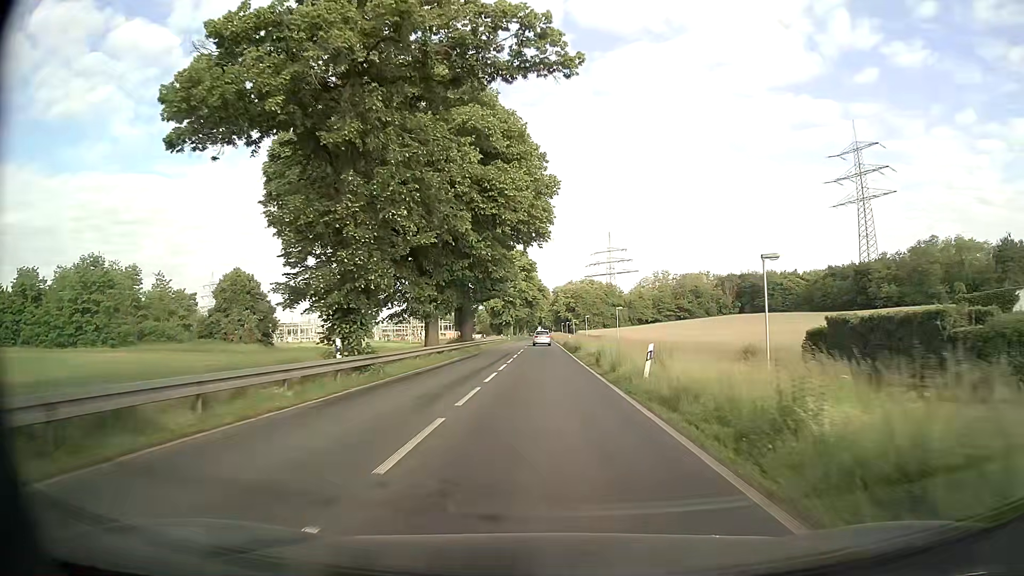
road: primary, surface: asphalt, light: Day
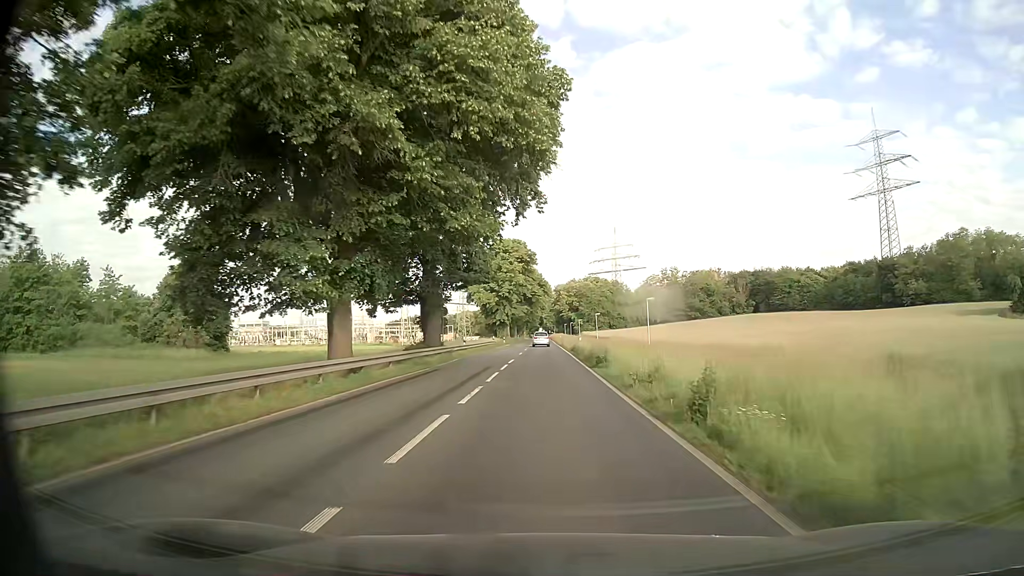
(0.0, +17.7) m; 0°
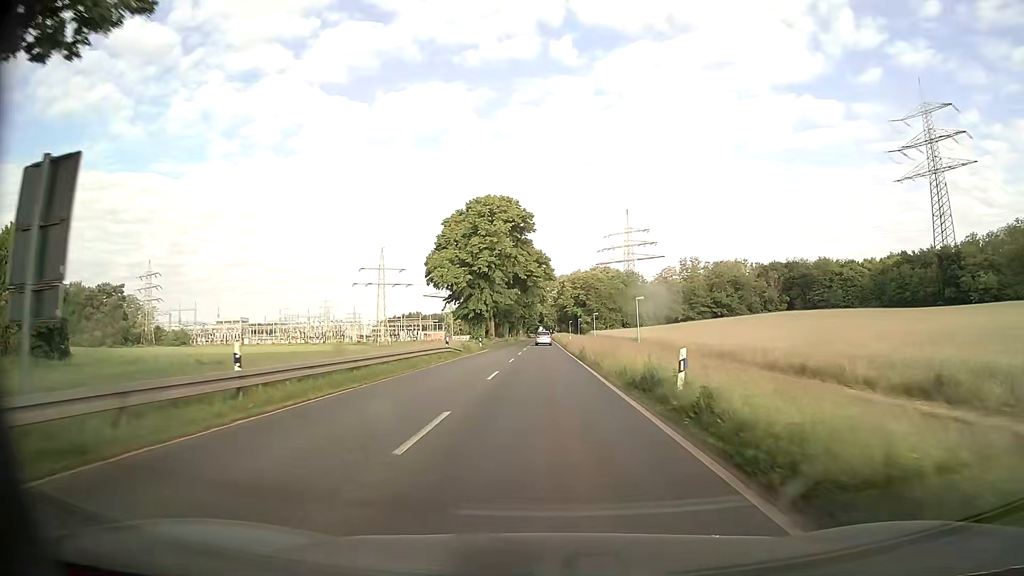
(-0.1, +37.2) m; 0°
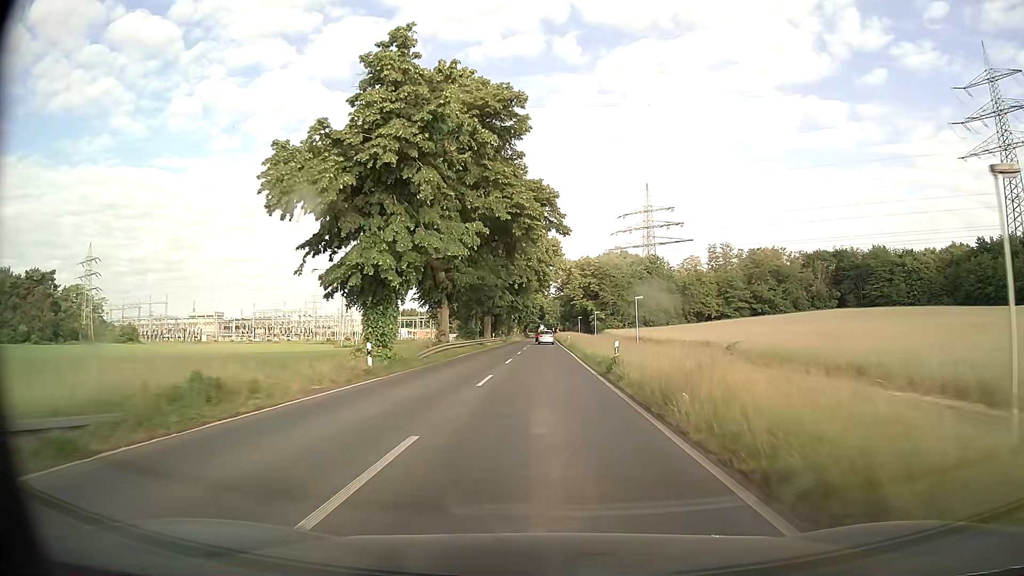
(-0.4, +39.9) m; -1°
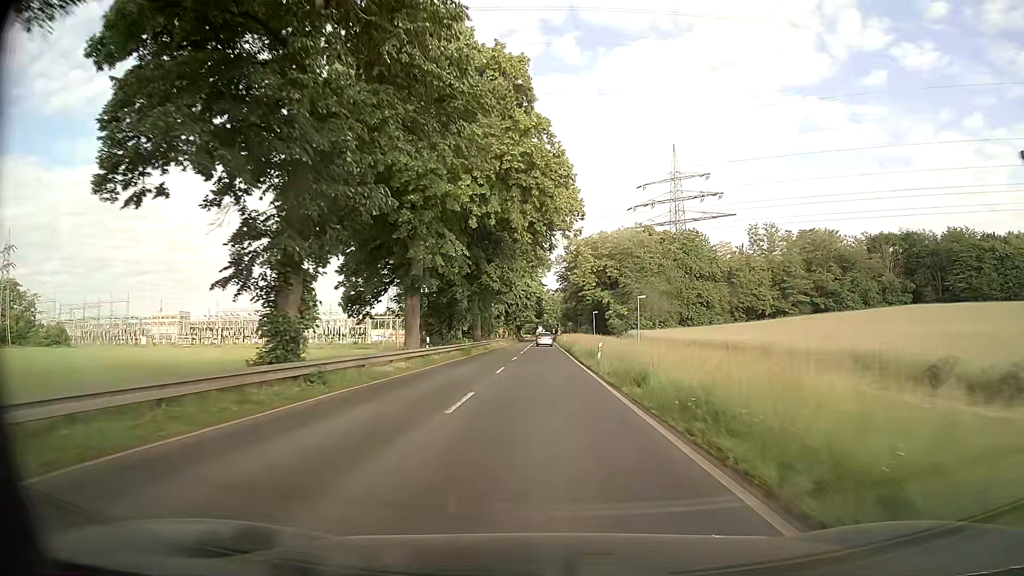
(+0.1, +42.2) m; 0°
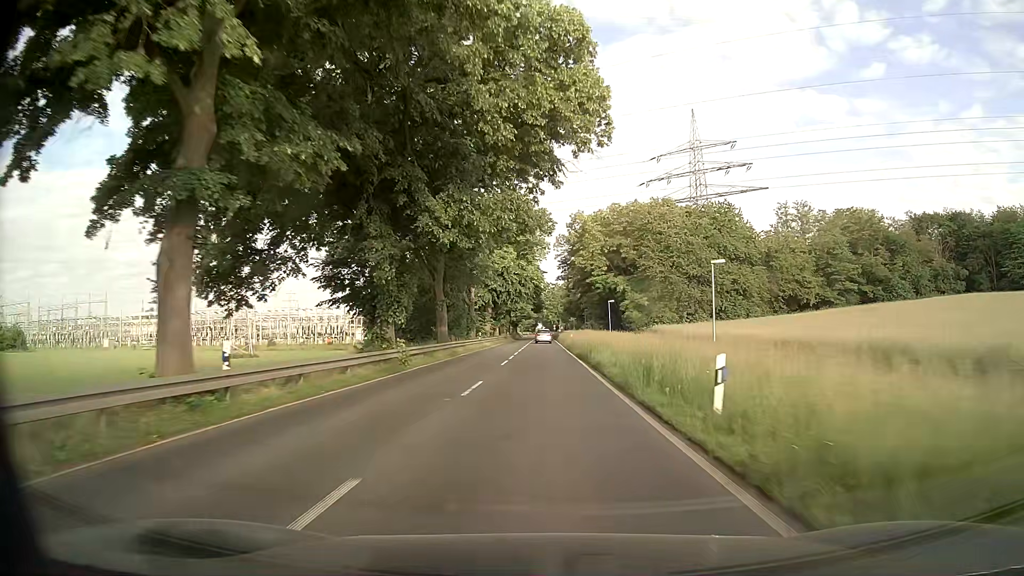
(+0.1, +21.7) m; +1°
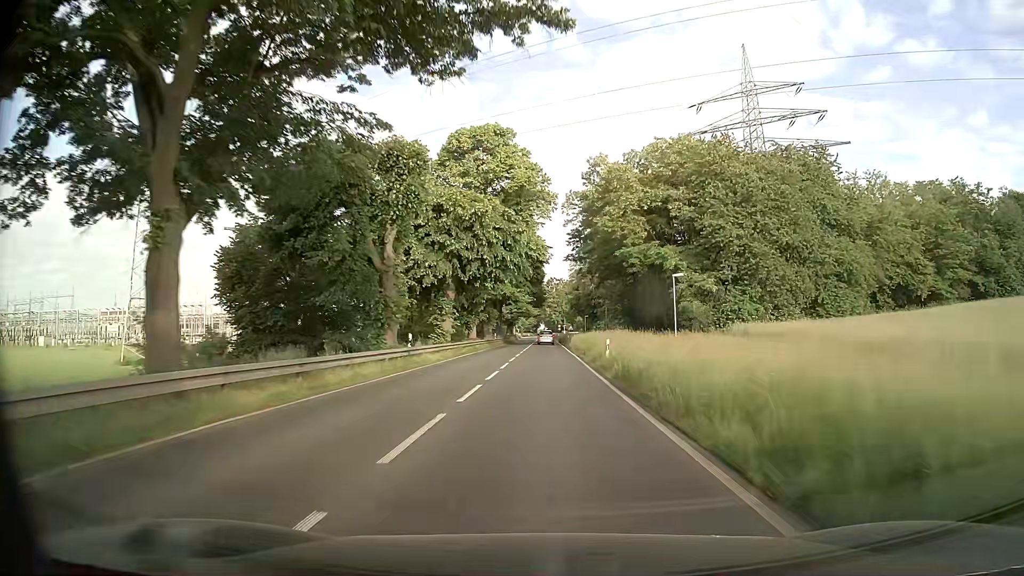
(-0.3, +32.5) m; -1°
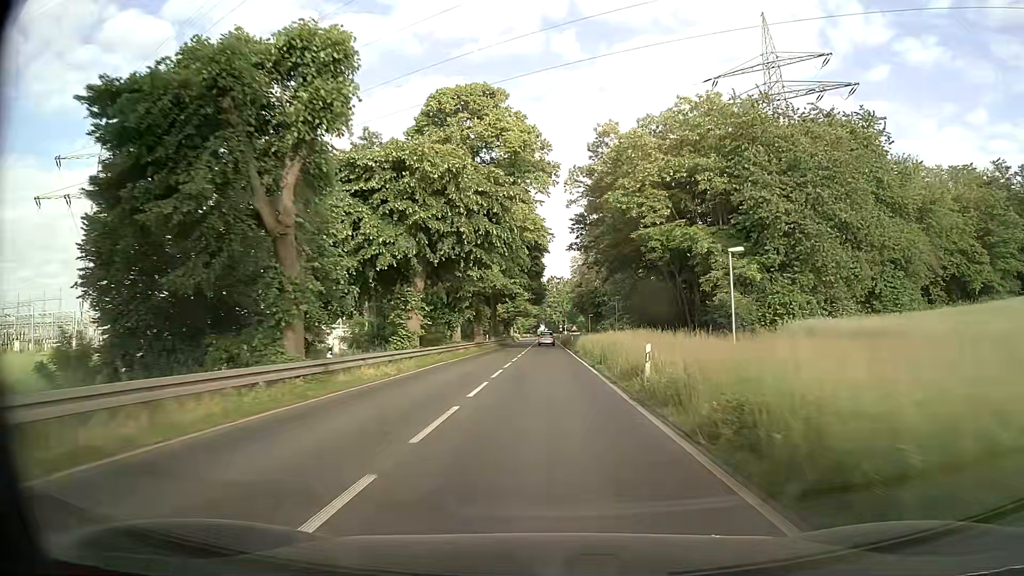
(+0.1, +10.8) m; 0°
(0, +10) (0, +20) (0, +30) (0, +40) (0, +50) (0, +60) (0, +70) (0, +80) (0, +90) (0, +100) m
